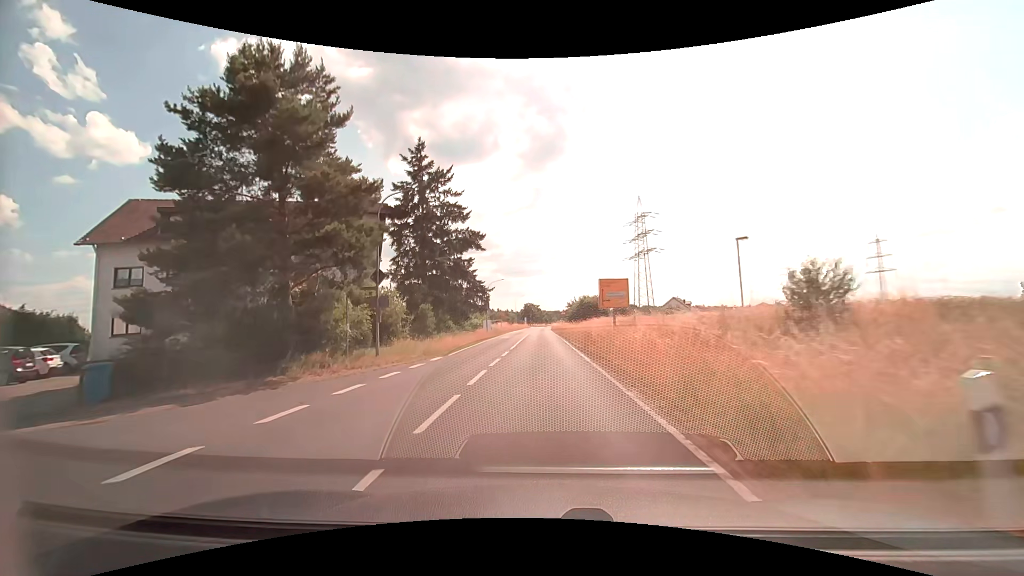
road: secondary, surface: asphalt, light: Day
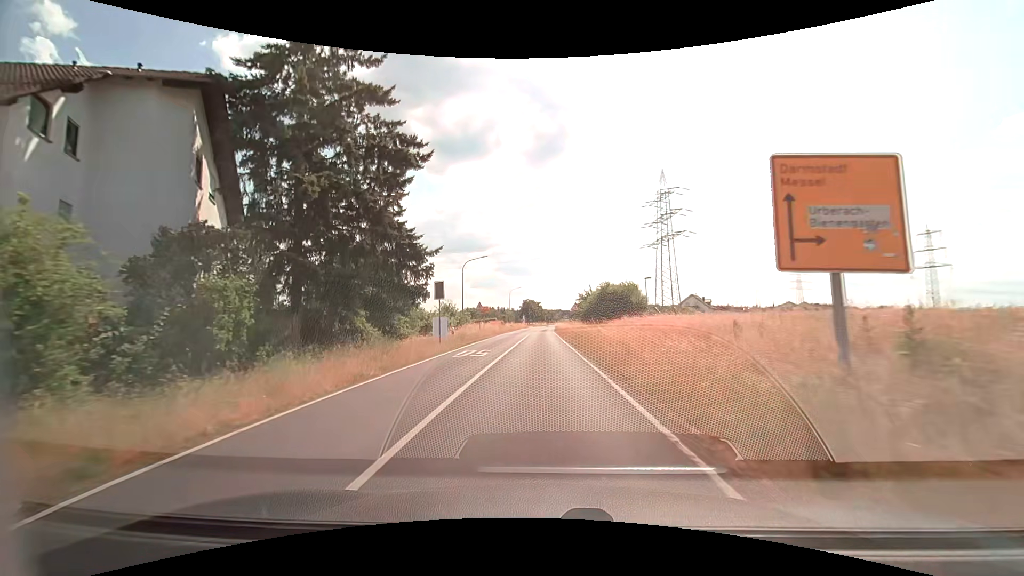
(0.0, +22.5) m; 0°
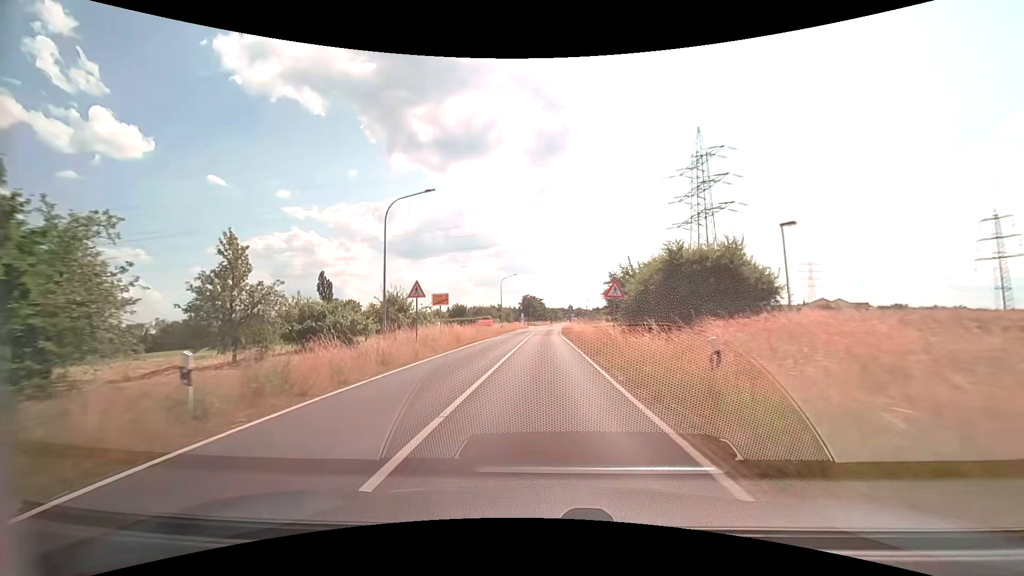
(-0.2, +22.4) m; 0°
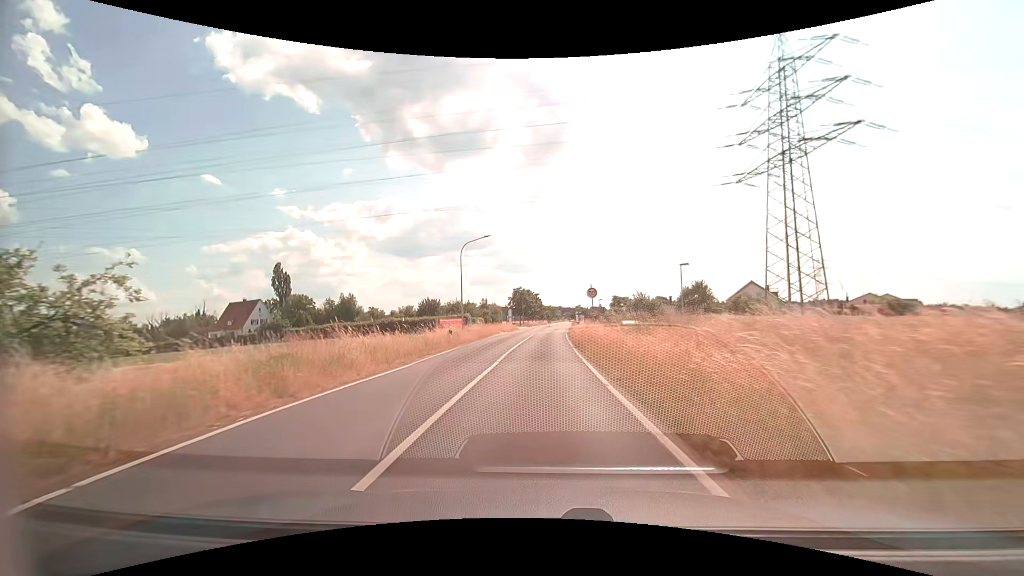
(+0.1, +29.3) m; 0°
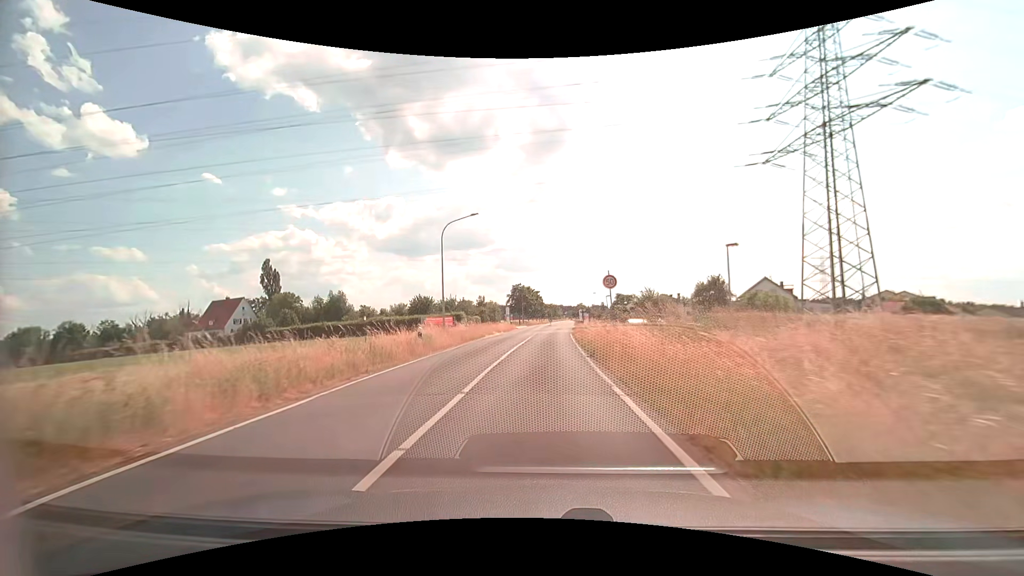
(0.0, +7.1) m; 0°
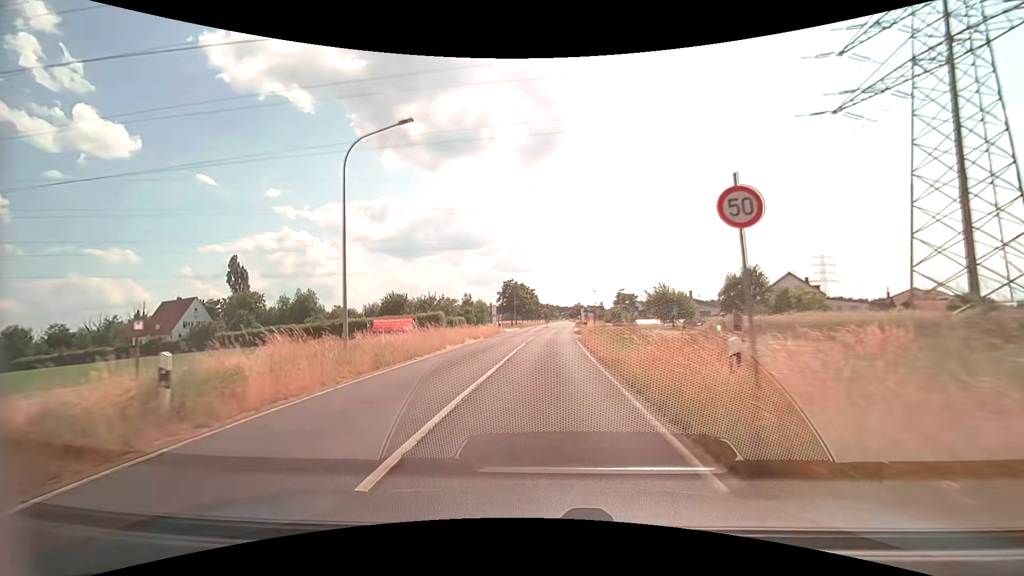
(+0.1, +14.0) m; +1°
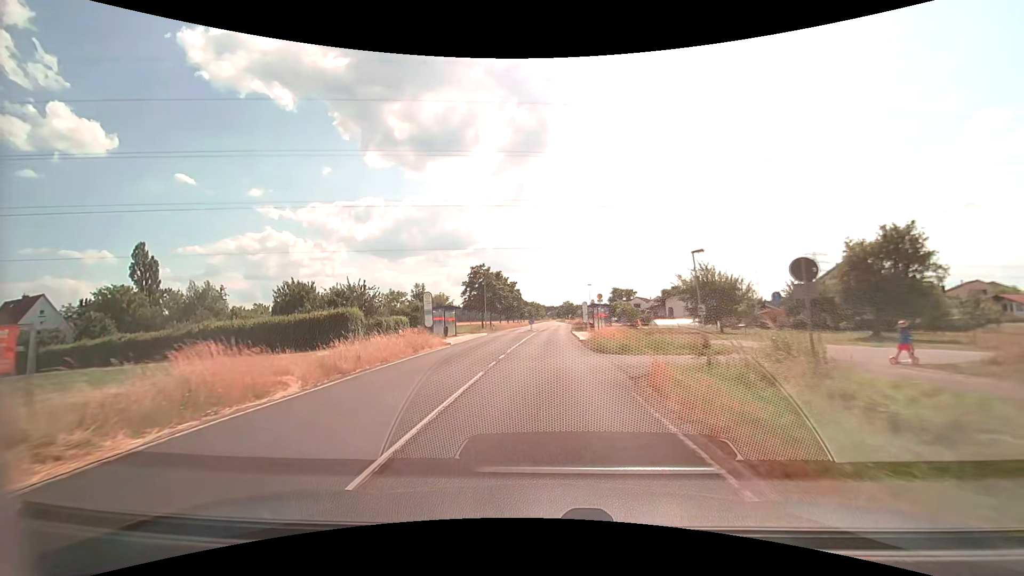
(+0.3, +26.9) m; +1°
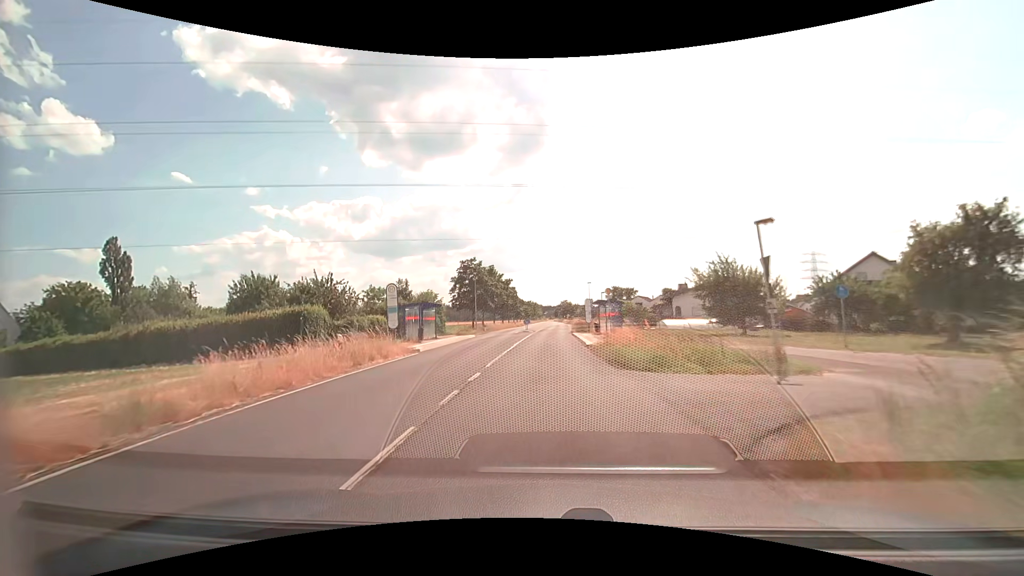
(+0.1, +6.5) m; +1°
(0, +10) (0, +20) (0, +30) (+1, +40) (+1, +50) (+1, +60) (+2, +70) (+2, +80) (+3, +90) (+3, +100) m
